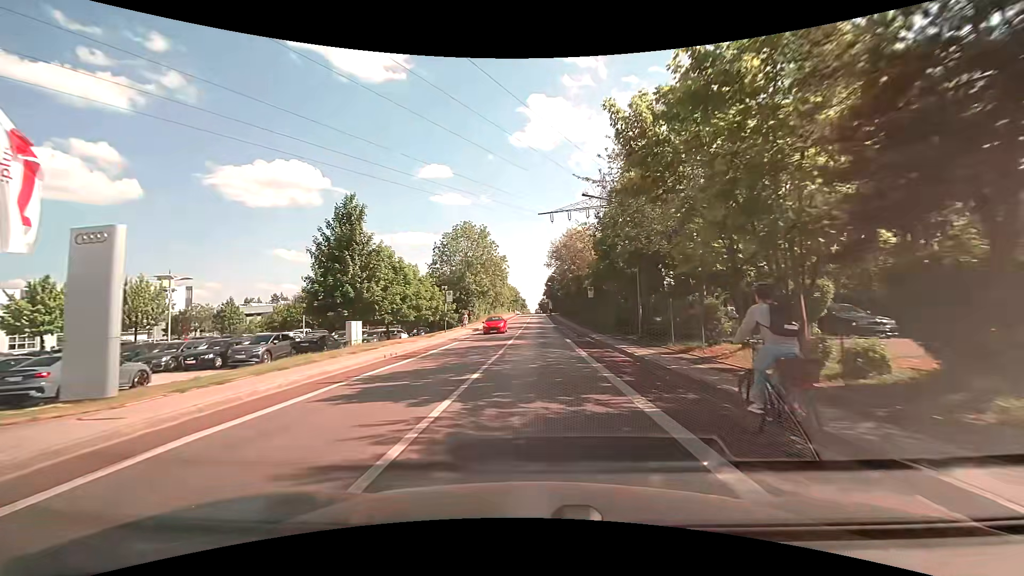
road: tertiary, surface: asphalt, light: Day
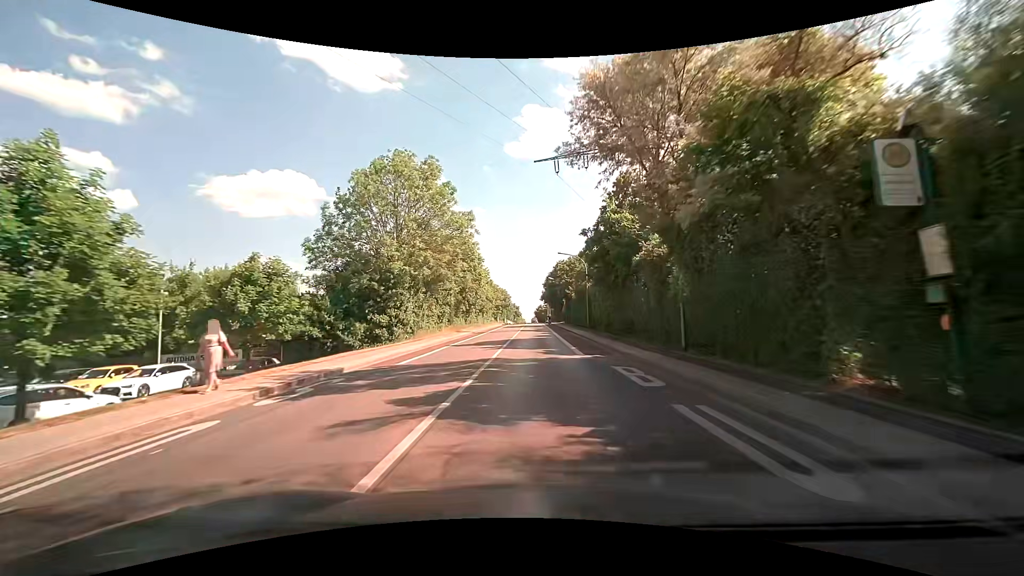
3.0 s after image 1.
(0.0, +36.4) m; 0°
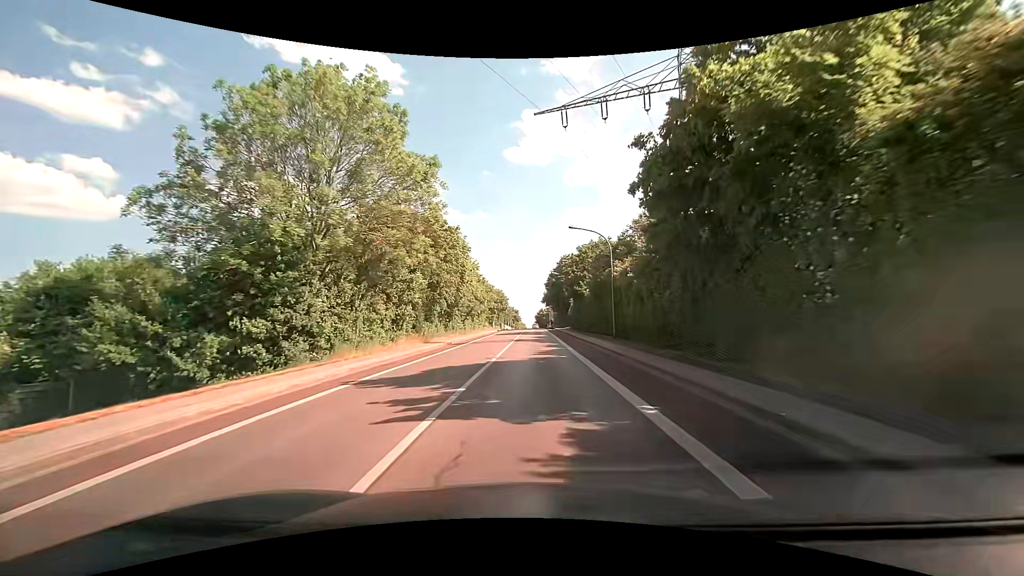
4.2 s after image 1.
(0.0, +14.8) m; 0°
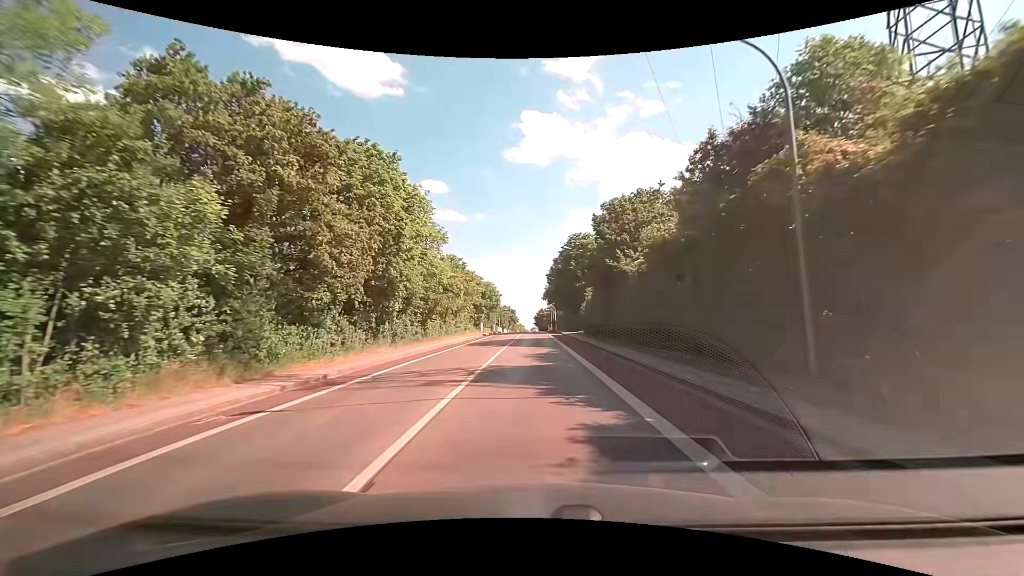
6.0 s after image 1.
(-0.1, +22.2) m; 0°
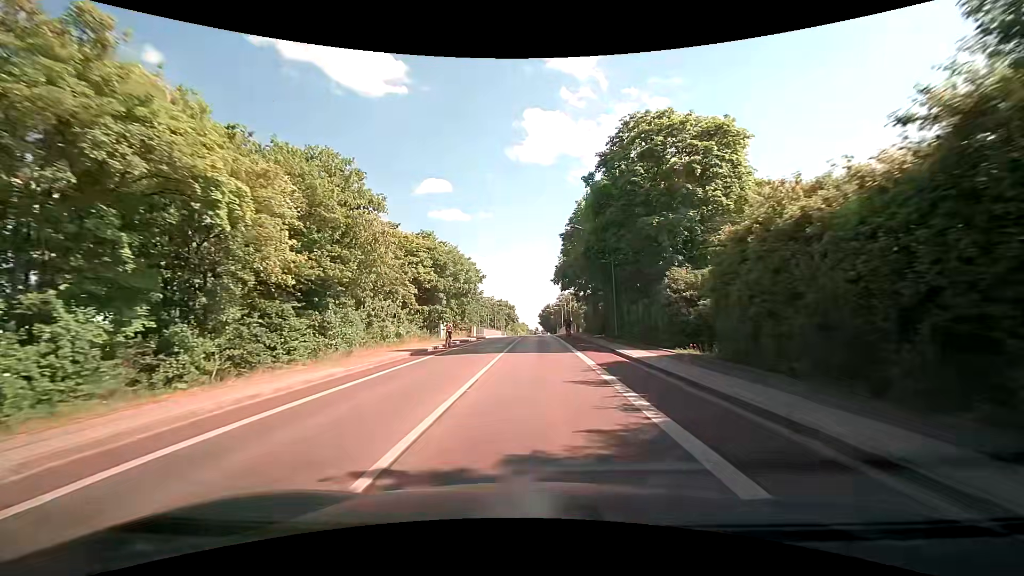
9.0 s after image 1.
(-0.1, +36.8) m; -1°
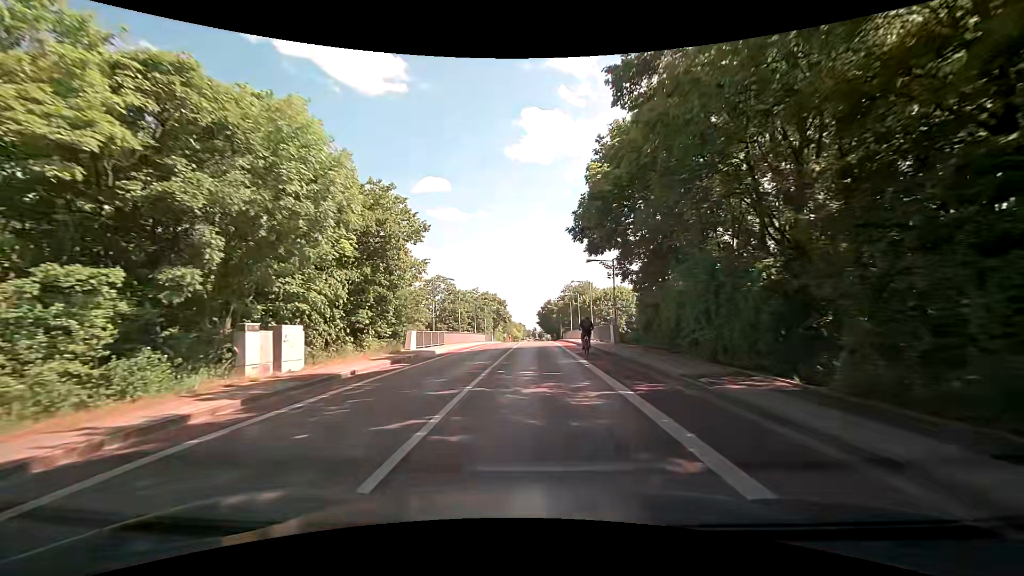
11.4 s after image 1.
(0.0, +29.3) m; -1°
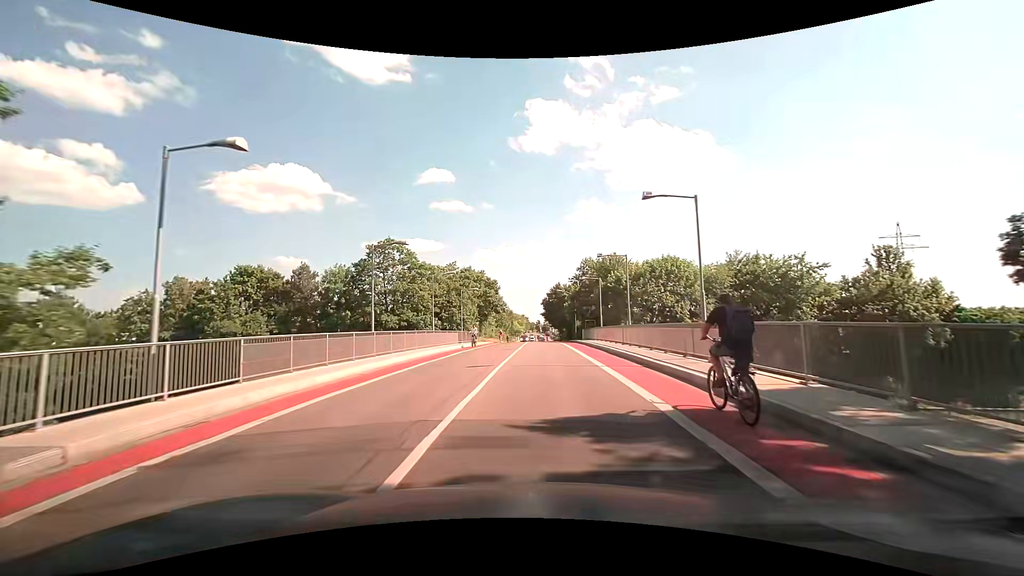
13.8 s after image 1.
(+0.3, +28.8) m; +1°
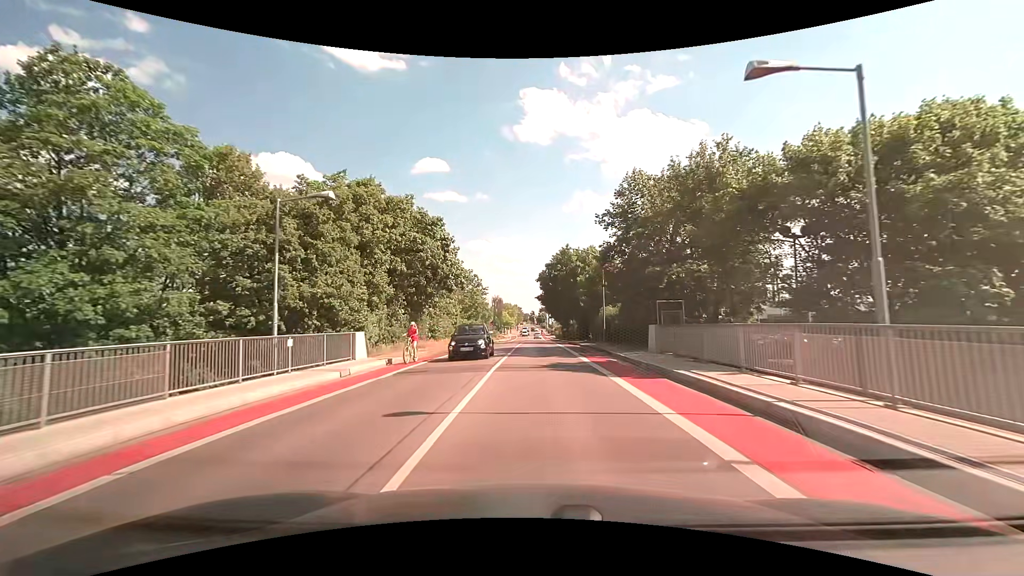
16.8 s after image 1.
(0.0, +34.8) m; 0°
(0, +10) (0, +20) (0, +30) (0, +40) (0, +50) (0, +60) (0, +70) (0, +80) (0, +90) (0, +100) m
